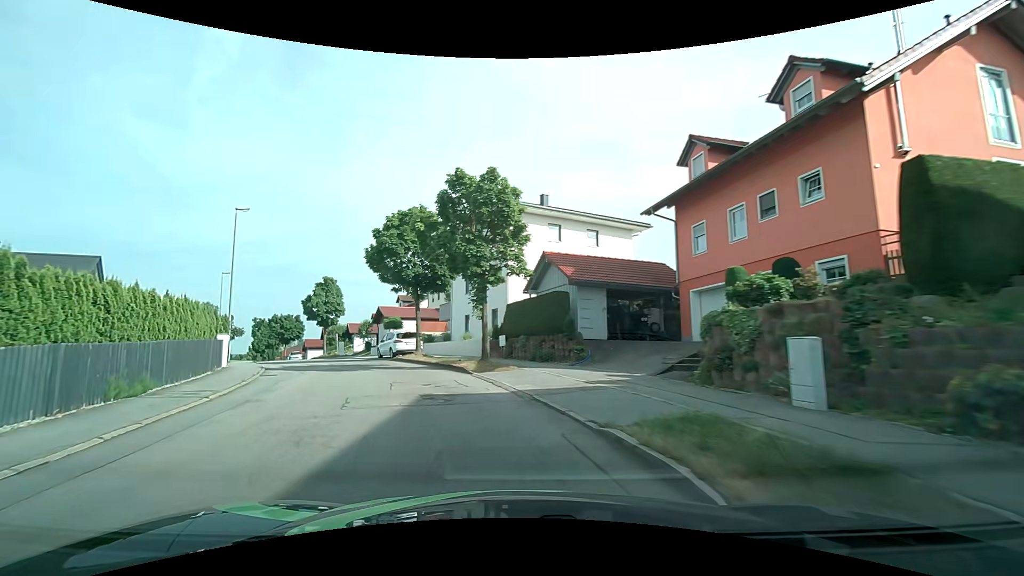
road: residential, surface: asphalt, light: Day
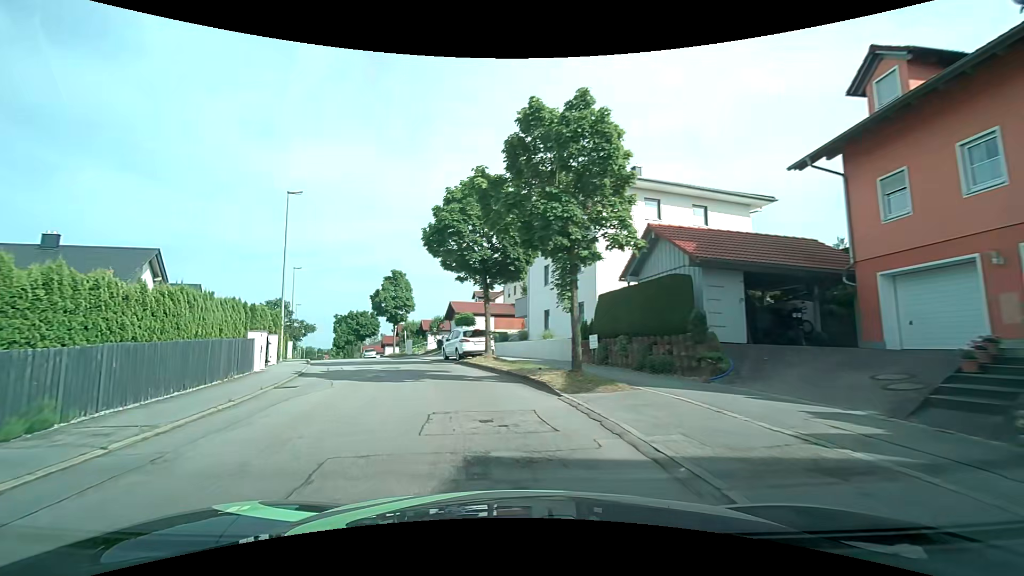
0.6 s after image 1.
(-0.4, +5.6) m; -9°
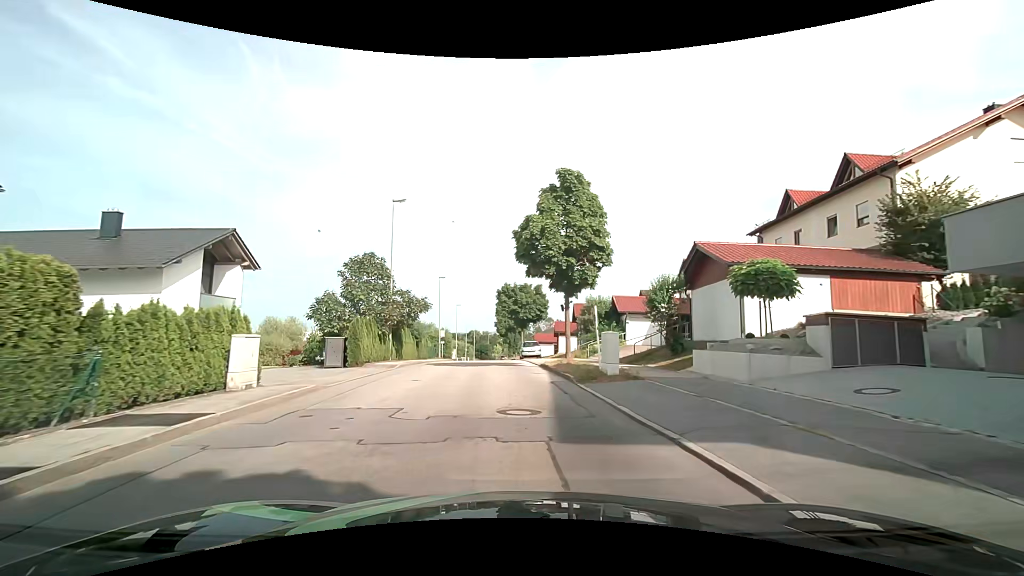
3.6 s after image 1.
(-6.2, +27.3) m; -21°
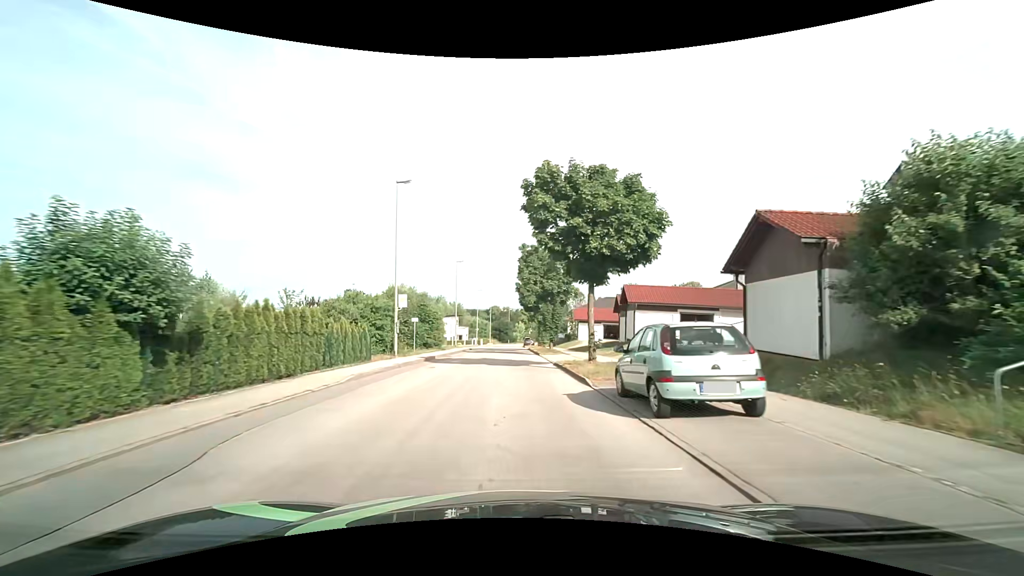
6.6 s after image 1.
(-1.4, +32.6) m; -3°
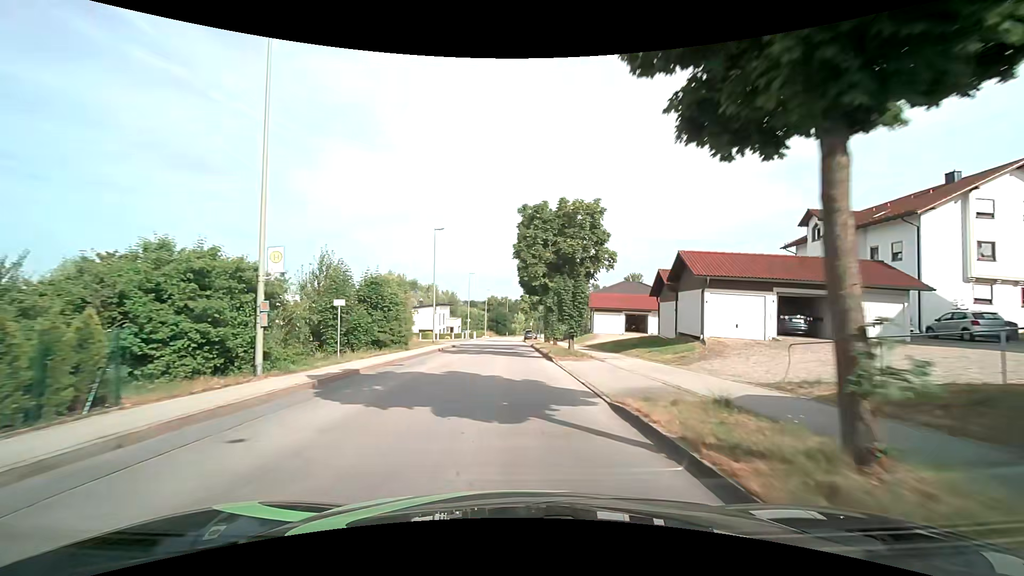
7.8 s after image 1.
(+0.1, +14.3) m; 0°
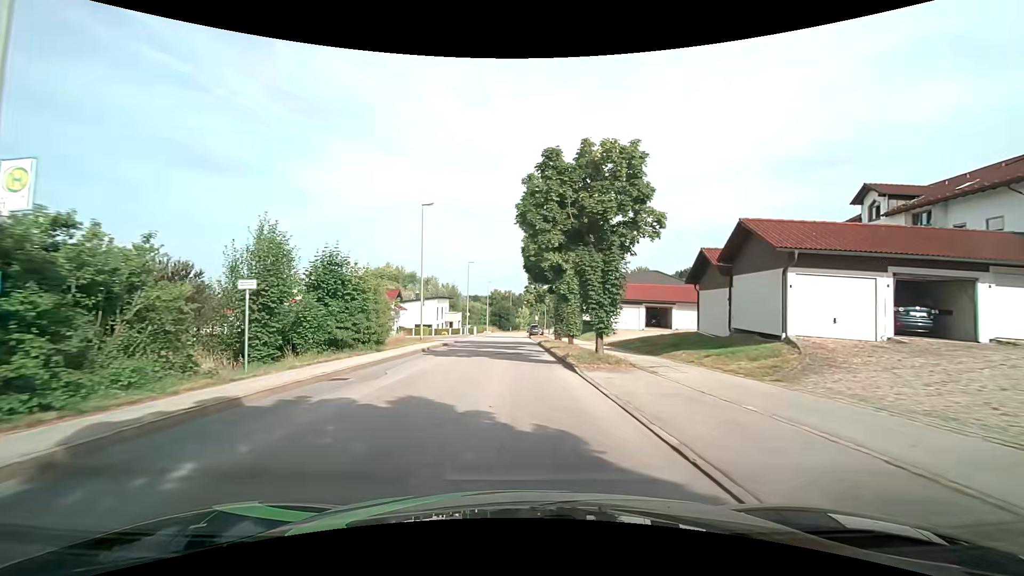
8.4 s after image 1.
(0.0, +6.9) m; +1°
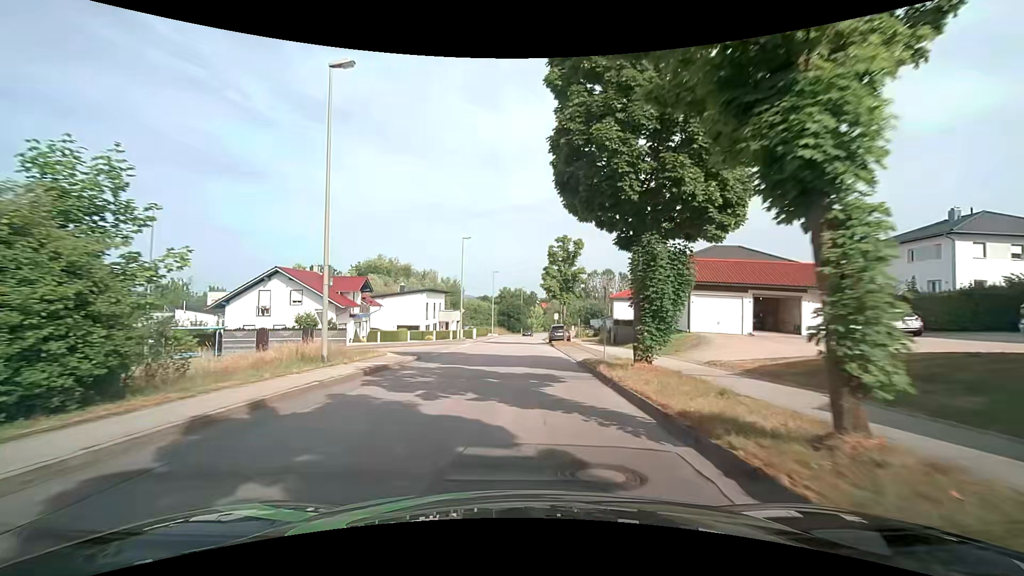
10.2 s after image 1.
(-0.7, +19.2) m; -3°
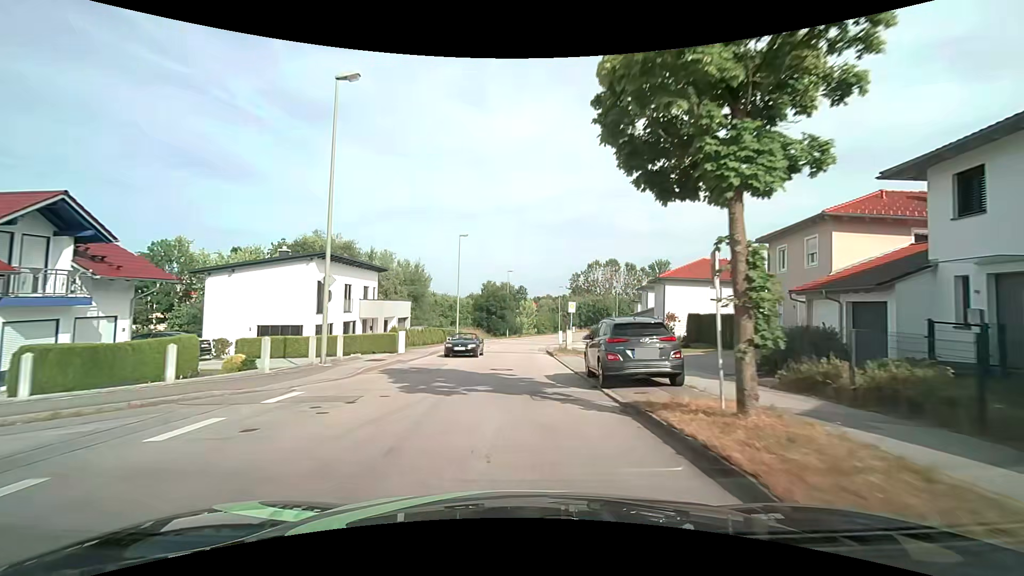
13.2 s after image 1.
(+0.5, +31.1) m; +2°
(0, +10) (0, +20) (0, +30) (+1, +40) (+1, +50) (+3, +60) (+5, +70) (+7, +79) (+9, +89) (+13, +99) m
